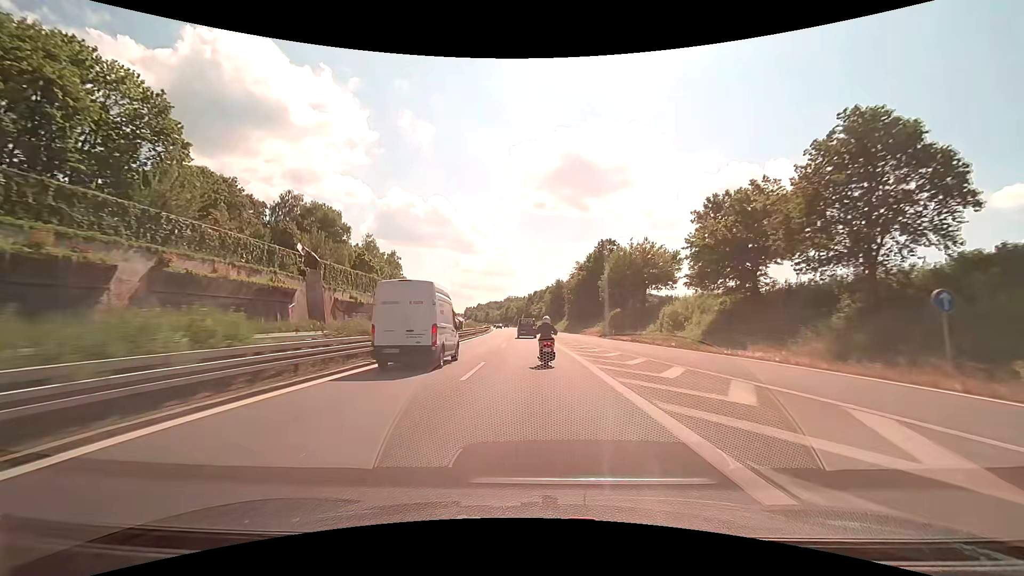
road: motorway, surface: asphalt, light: Day
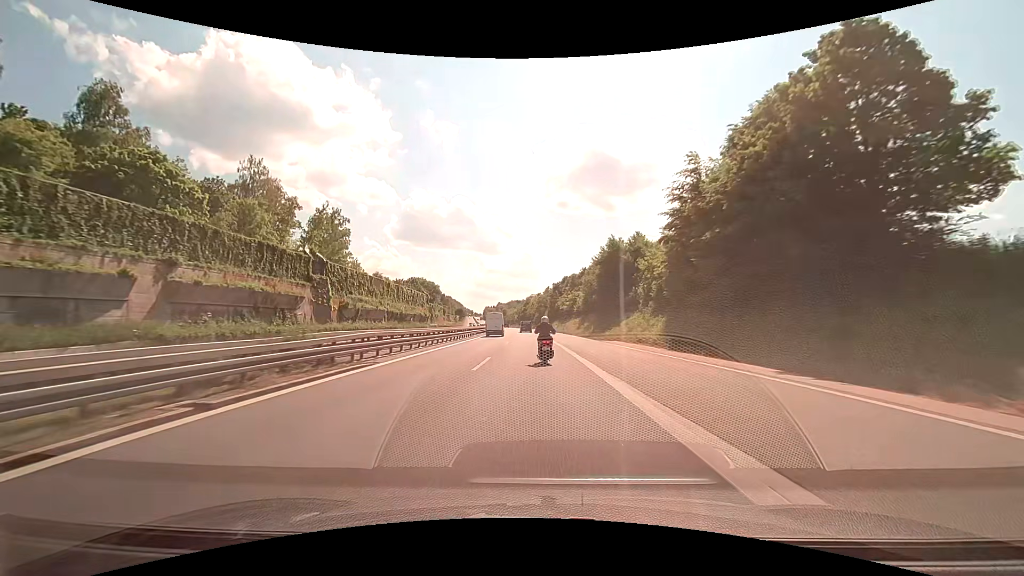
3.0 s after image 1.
(-1.7, +69.4) m; -3°
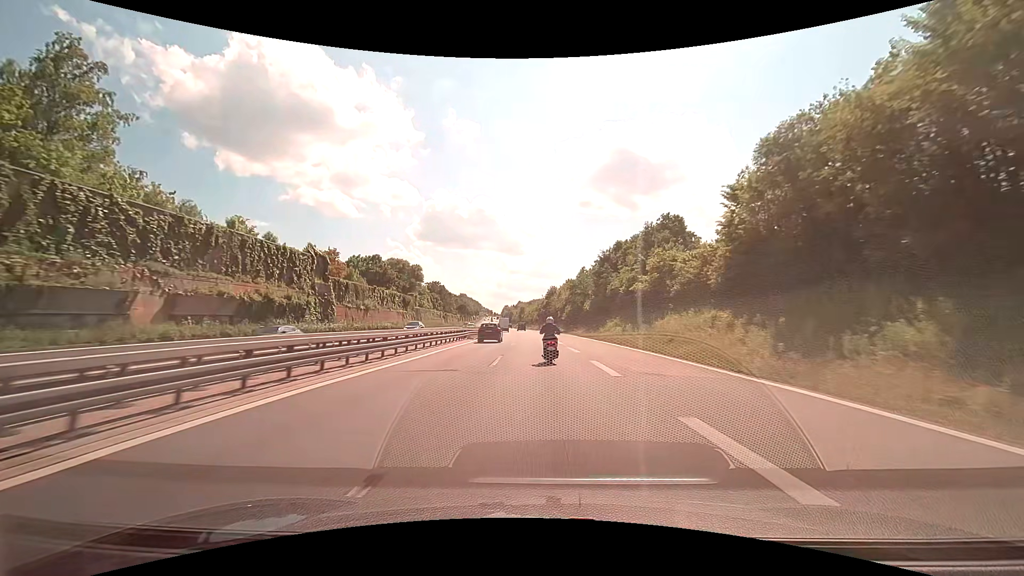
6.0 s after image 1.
(-1.8, +70.8) m; -3°
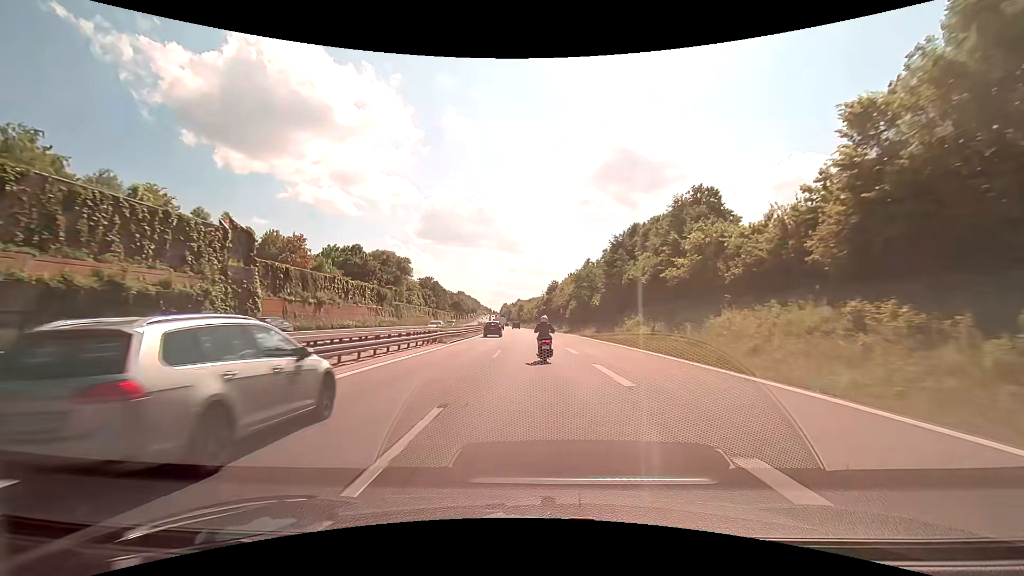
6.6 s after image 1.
(0.0, +14.3) m; 0°
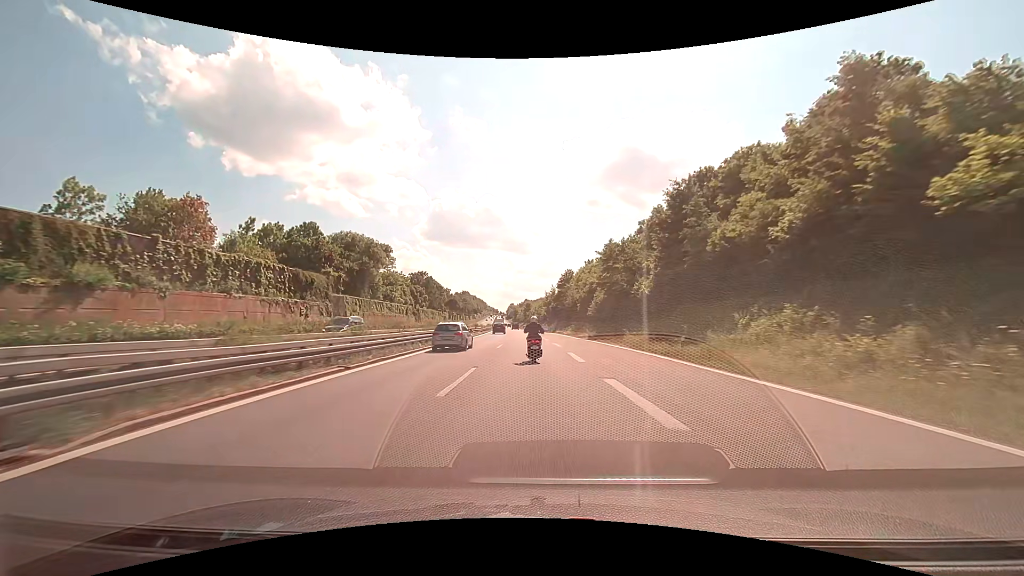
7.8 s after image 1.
(-0.2, +28.4) m; -1°
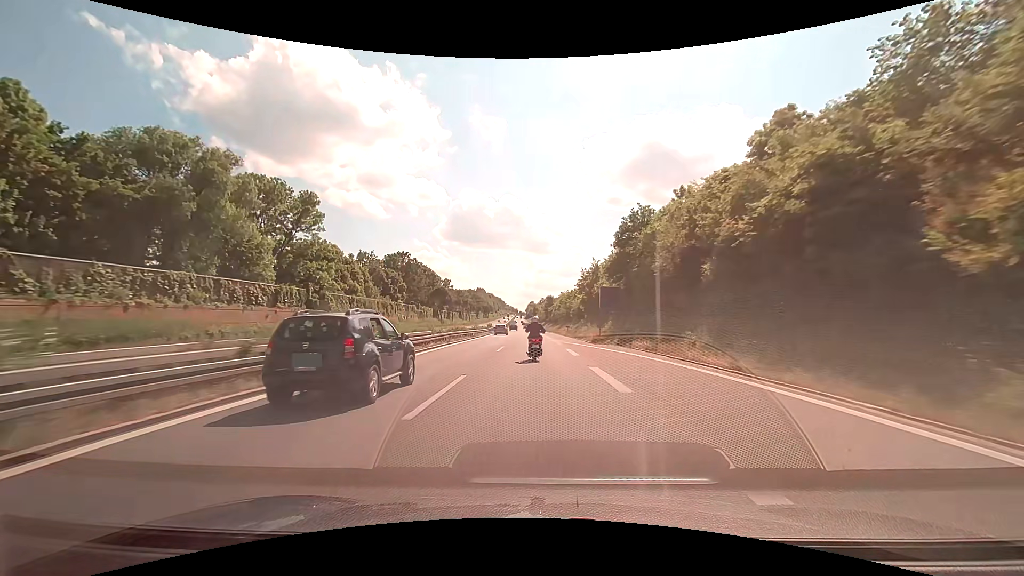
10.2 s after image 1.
(-1.2, +56.4) m; -2°
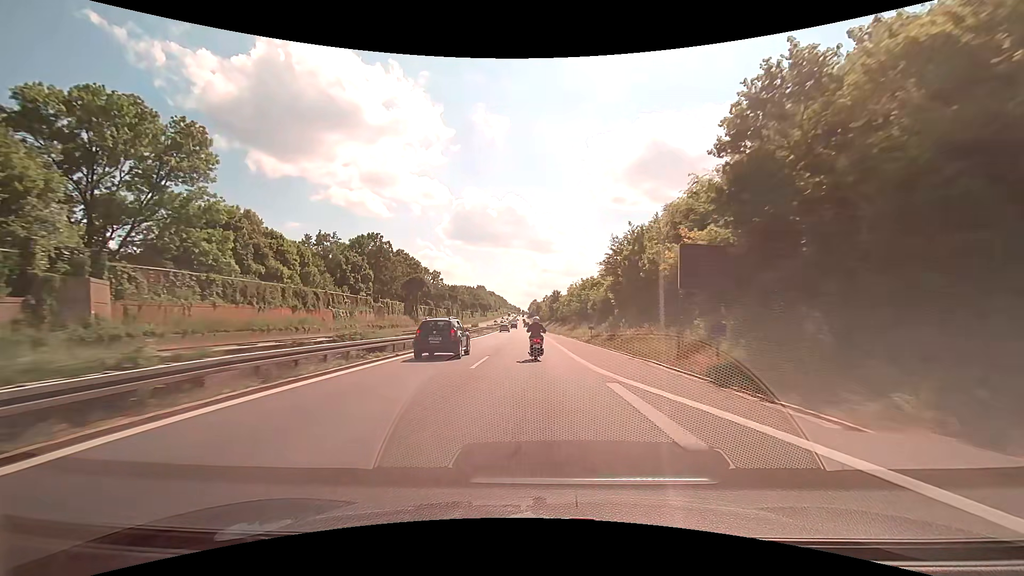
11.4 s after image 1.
(-0.1, +28.0) m; 0°
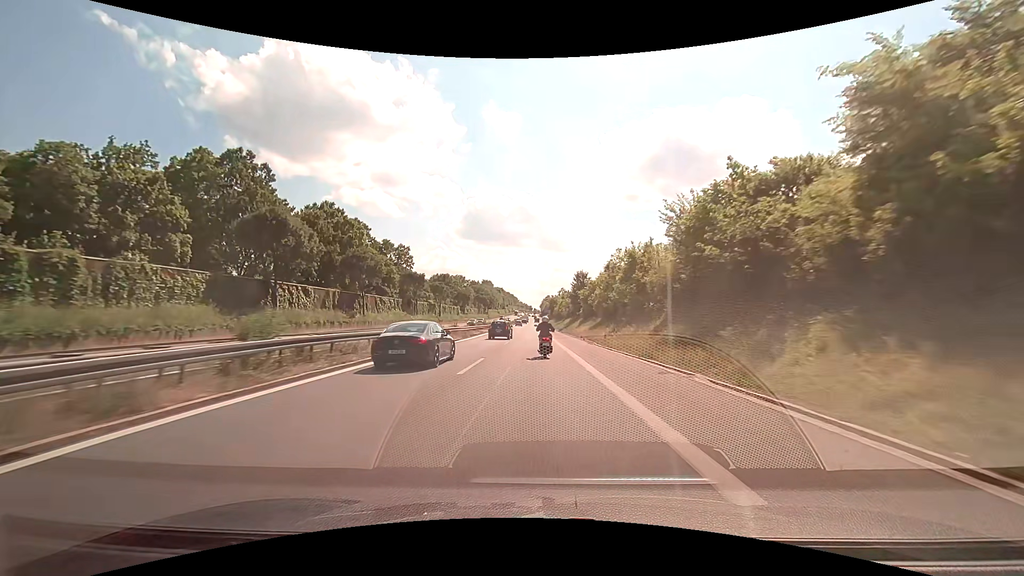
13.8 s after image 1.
(-0.5, +56.1) m; -1°
(0, +10) (0, +20) (0, +30) (0, +40) (0, +50) (0, +60) (0, +70) (0, +80) (0, +90) (0, +100) m
